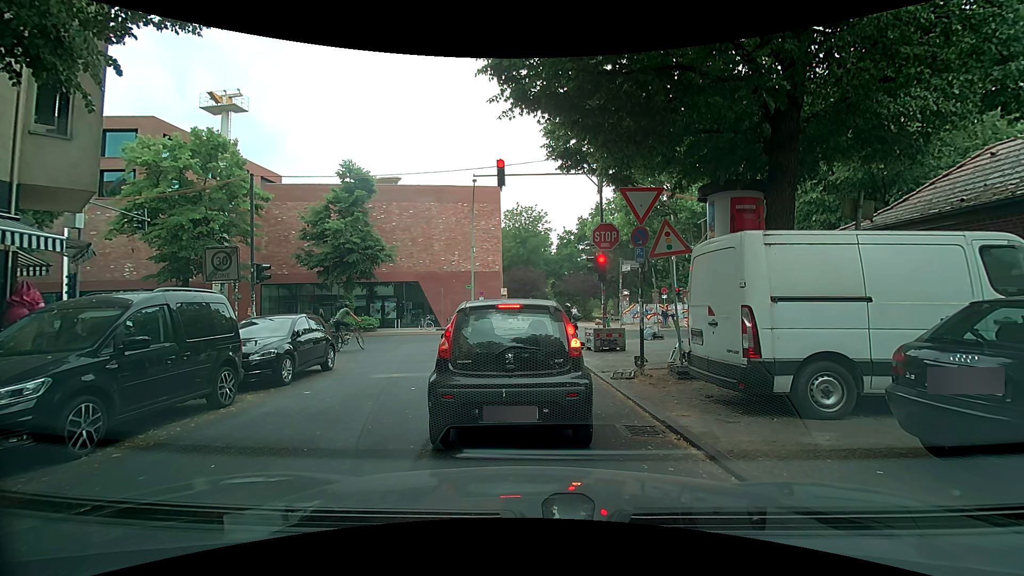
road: residential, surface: asphalt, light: Day
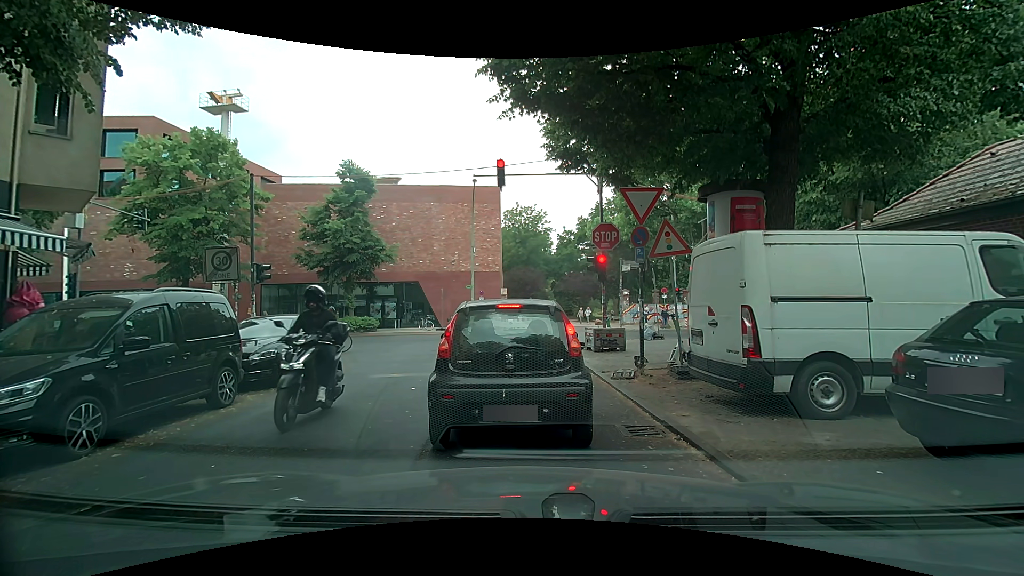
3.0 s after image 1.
(0.0, 0.0) m; 0°
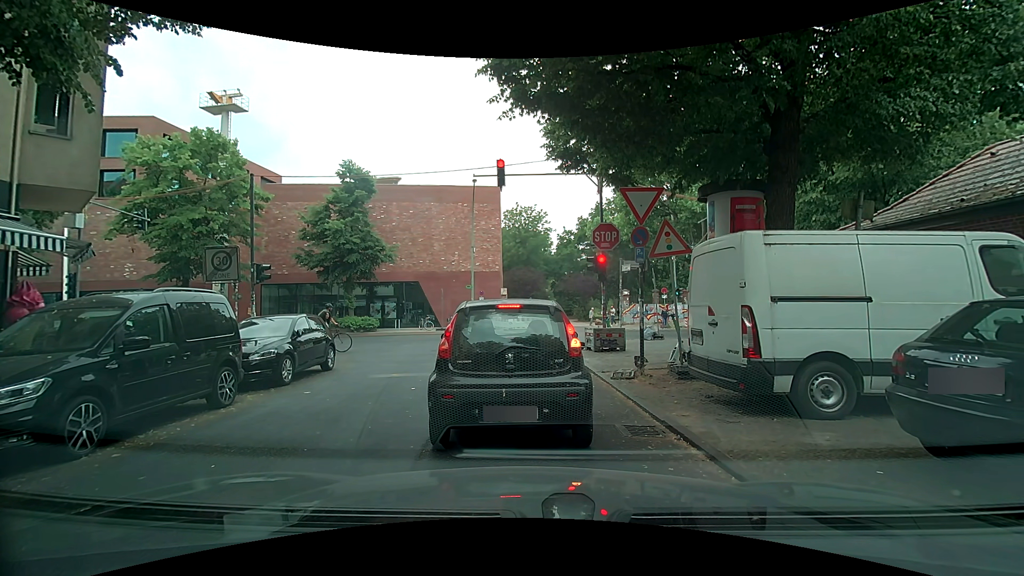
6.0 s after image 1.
(0.0, 0.0) m; 0°
